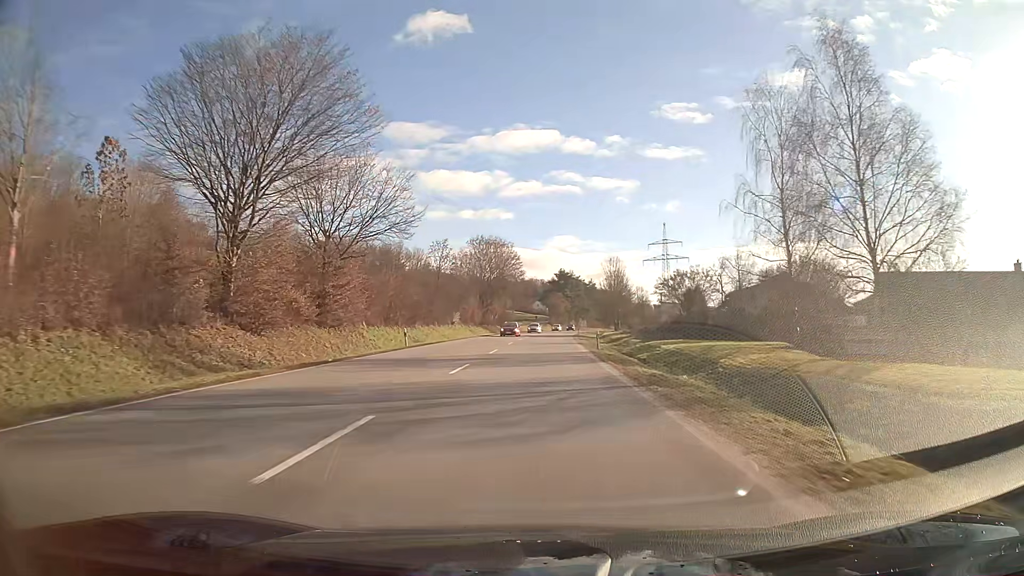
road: primary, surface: asphalt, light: Day
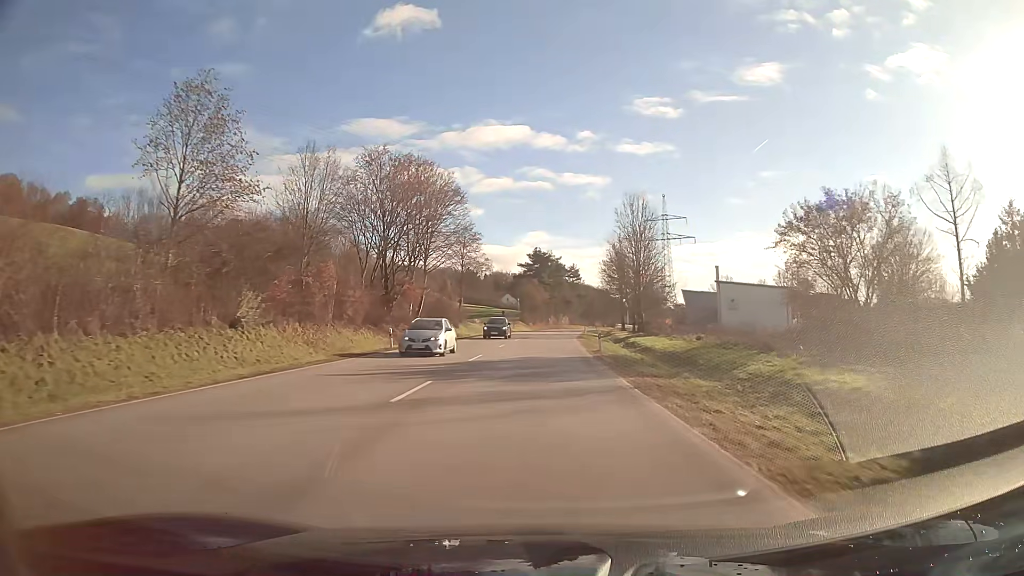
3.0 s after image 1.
(+1.1, +53.8) m; +2°
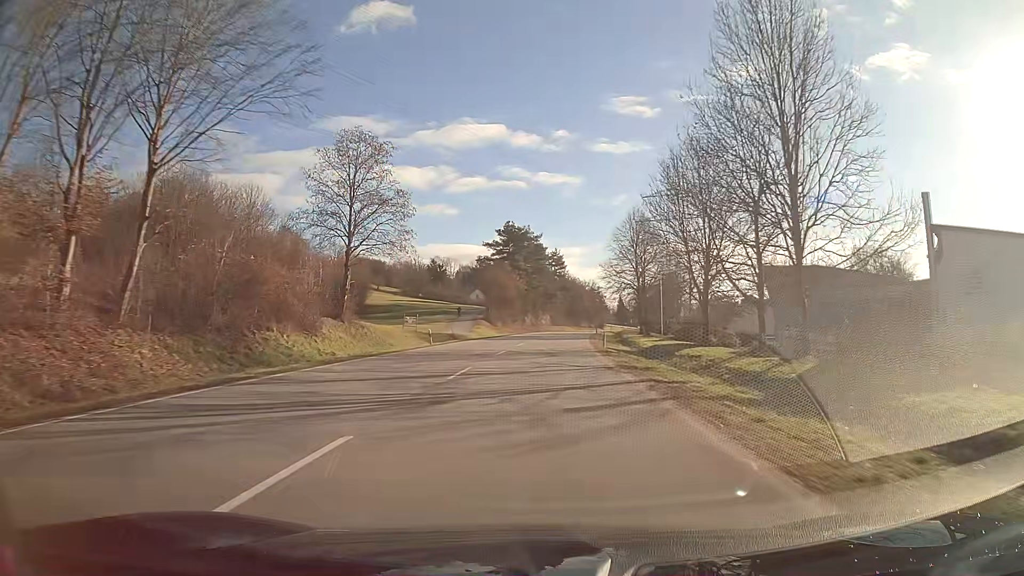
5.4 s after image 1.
(+0.8, +43.2) m; +2°
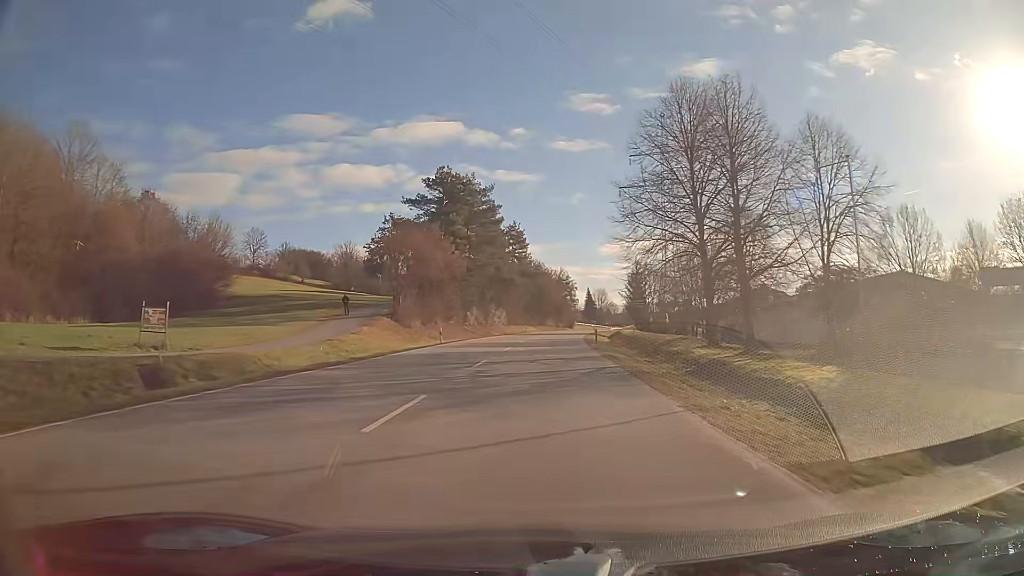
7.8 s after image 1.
(+1.2, +43.2) m; +3°
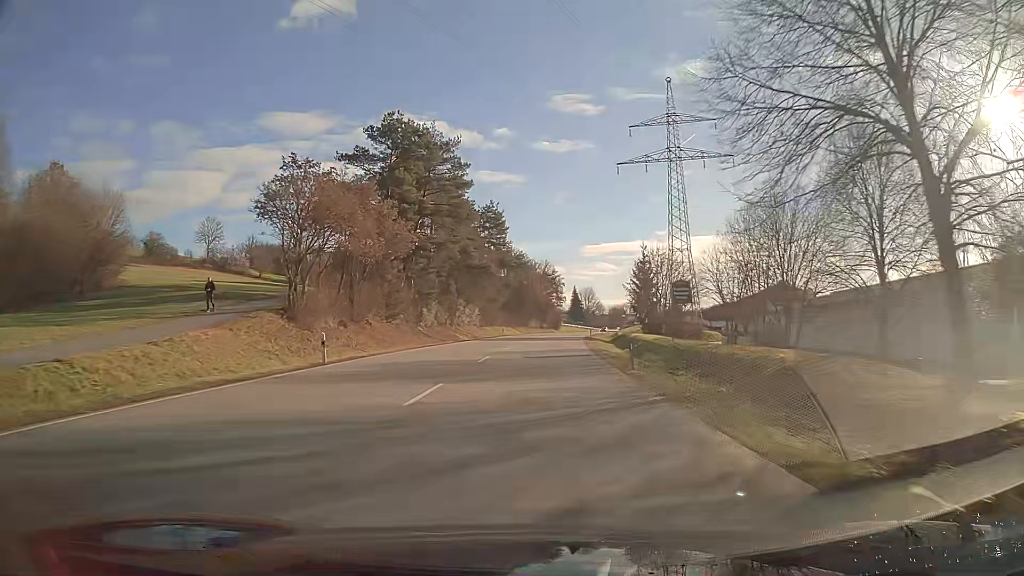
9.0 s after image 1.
(+0.4, +21.6) m; +2°
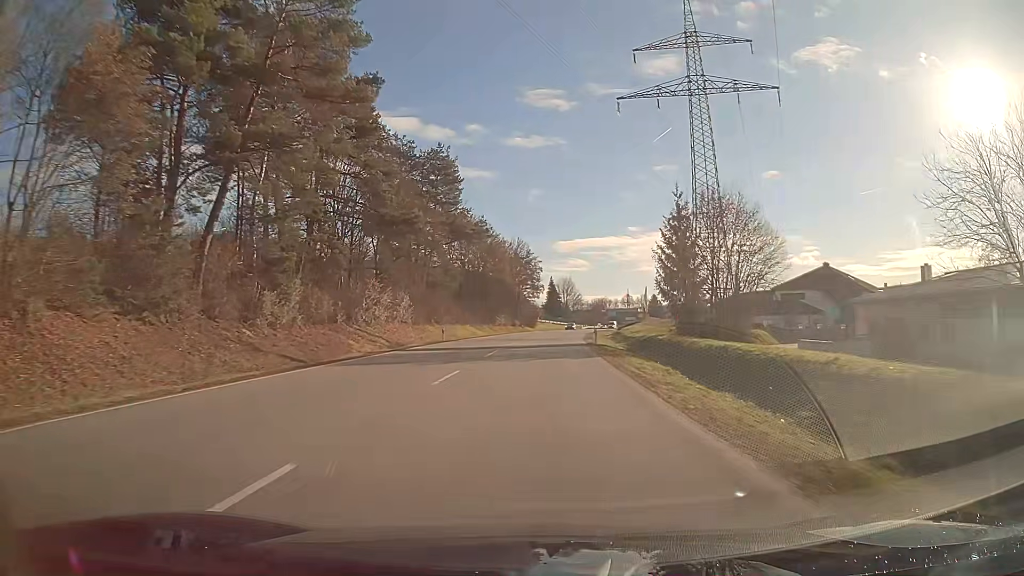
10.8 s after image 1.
(+0.6, +32.4) m; +2°
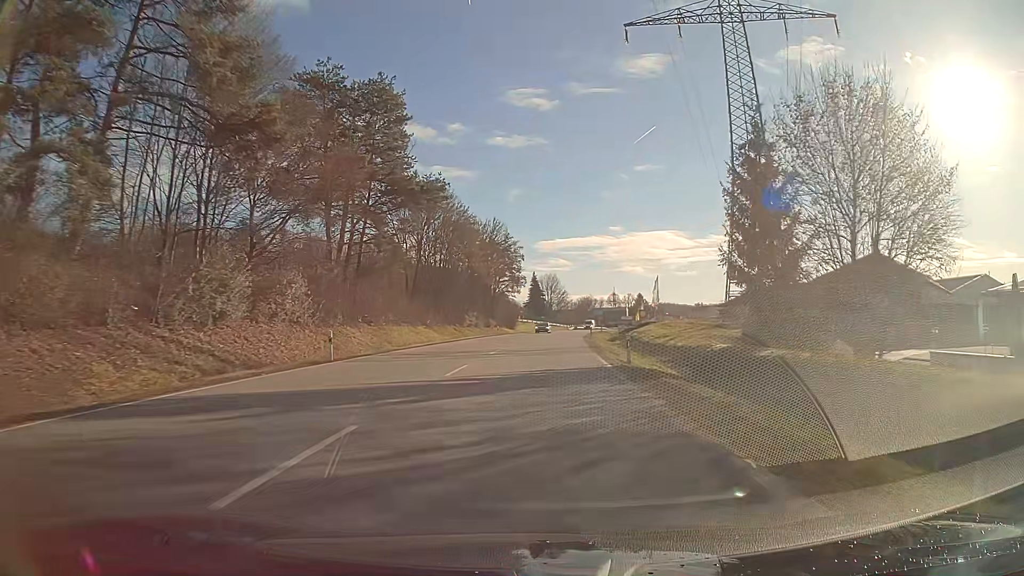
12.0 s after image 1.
(+0.3, +21.6) m; +1°
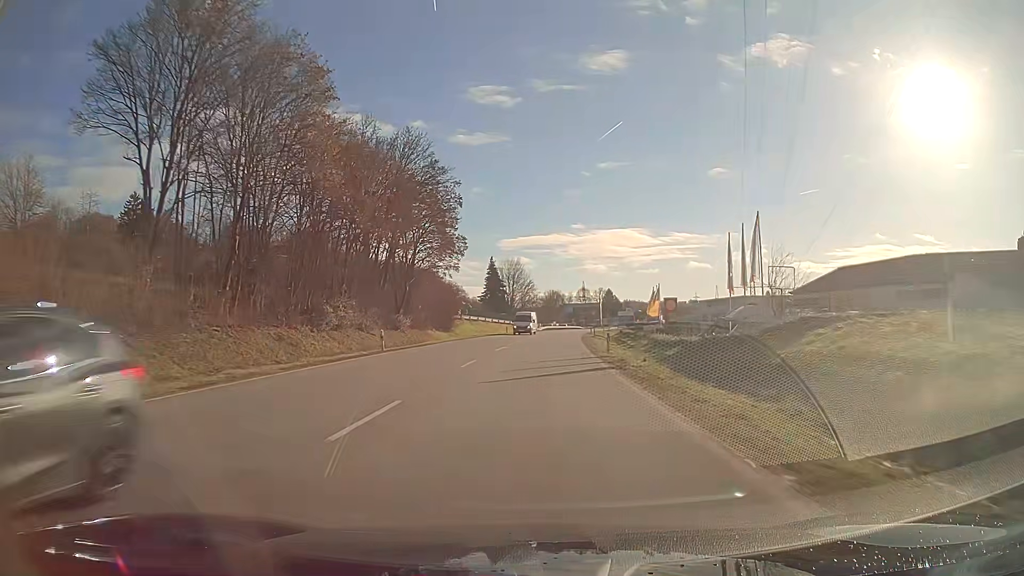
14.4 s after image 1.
(+1.3, +43.3) m; +3°
